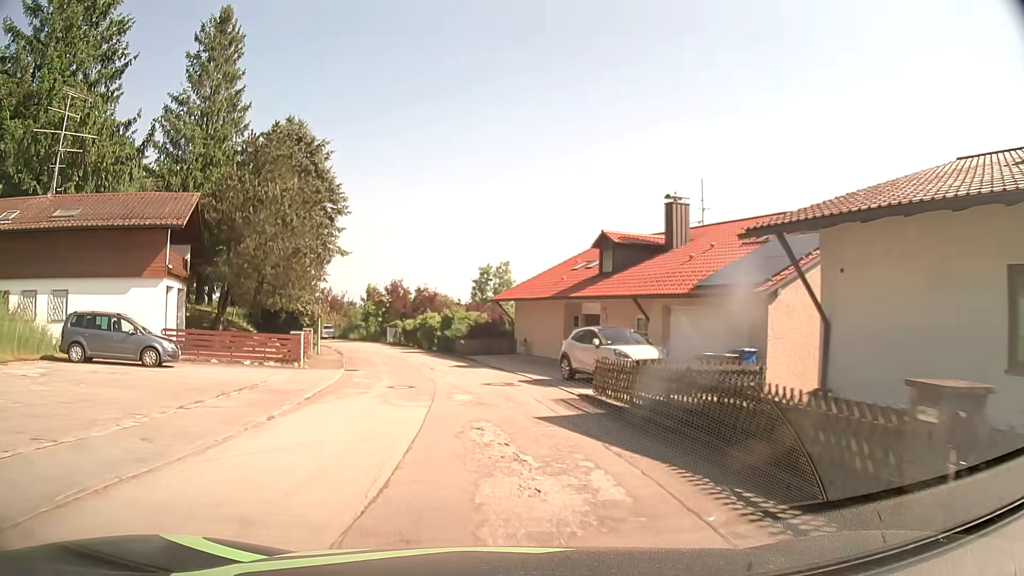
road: residential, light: Day
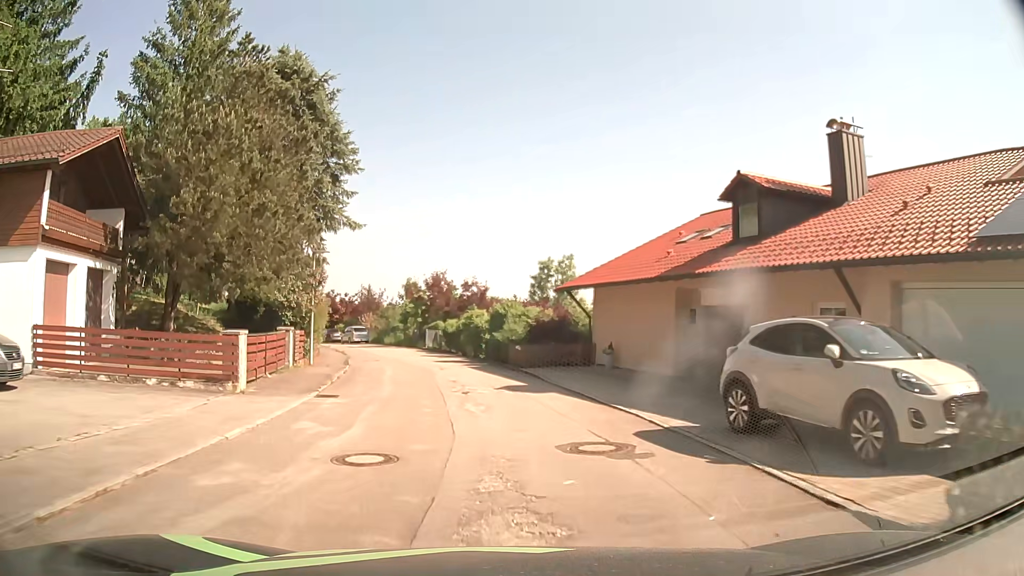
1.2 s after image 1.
(-0.5, +10.8) m; -5°
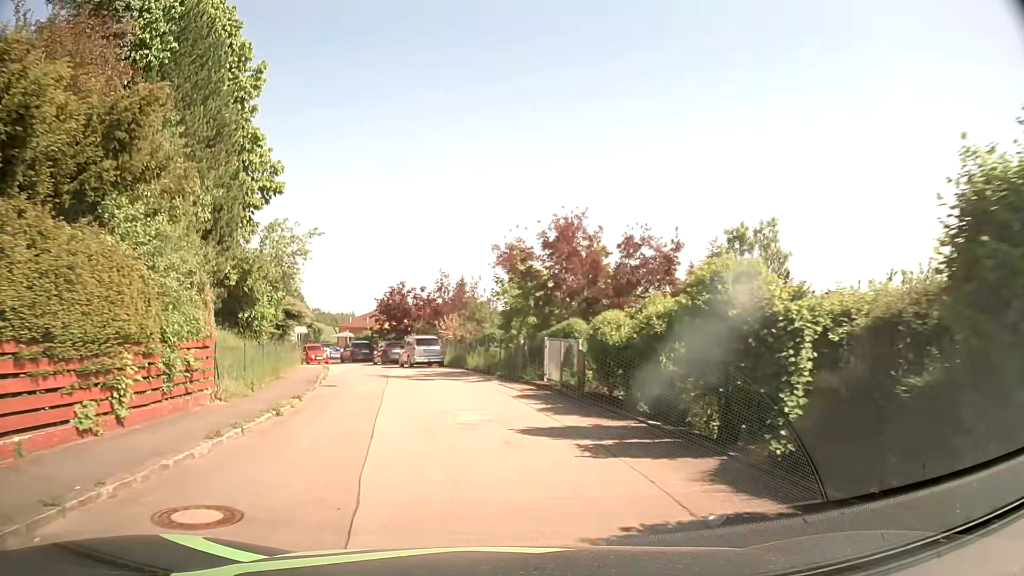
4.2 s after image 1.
(-2.6, +26.5) m; -10°
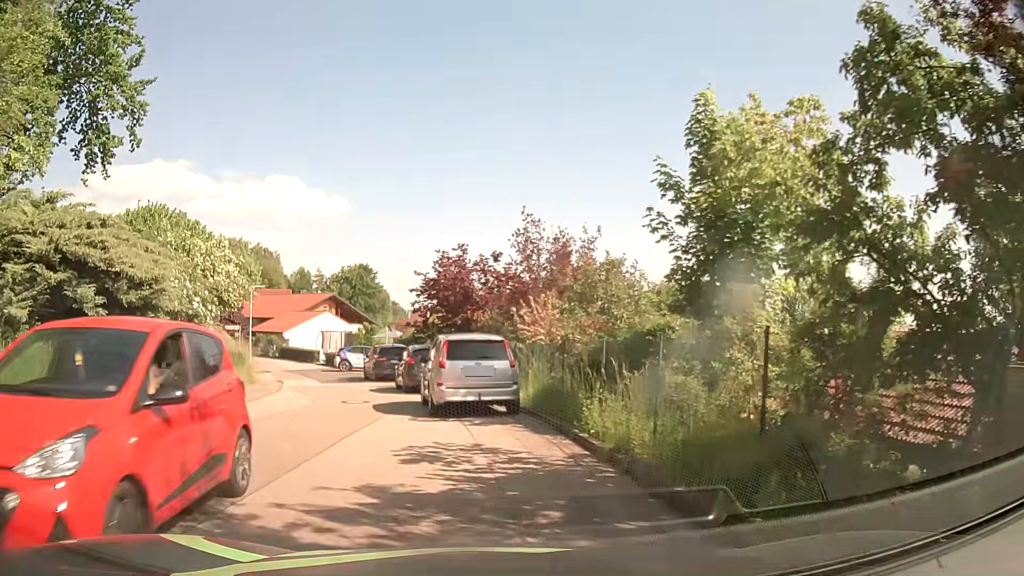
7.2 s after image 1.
(-1.2, +20.1) m; -9°
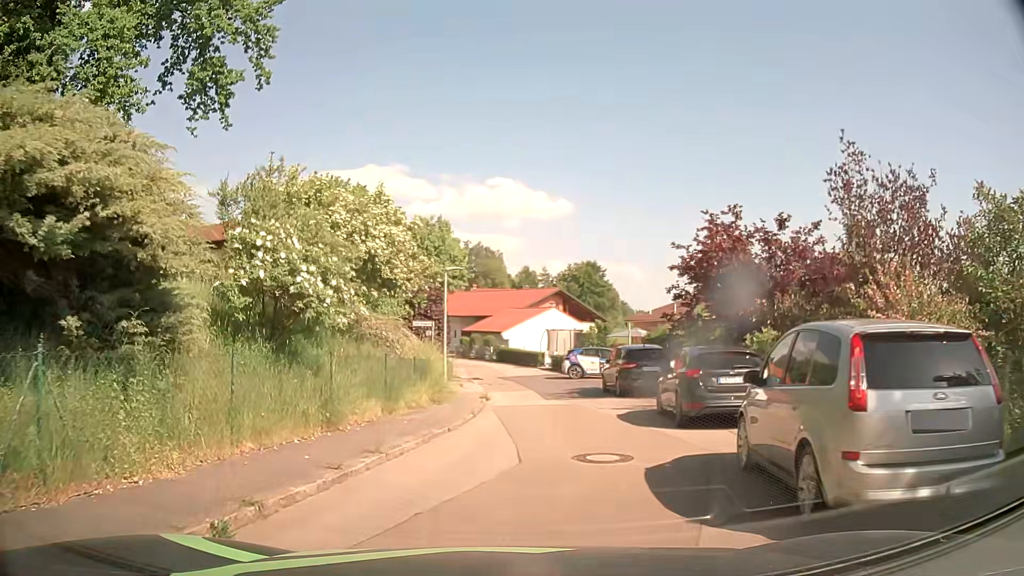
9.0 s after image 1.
(-1.5, +8.1) m; -19°
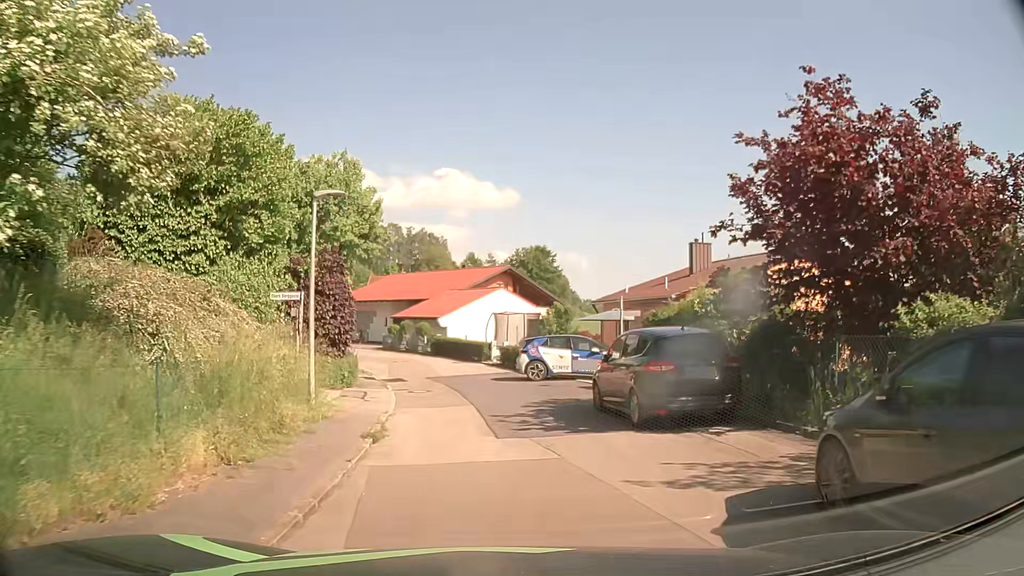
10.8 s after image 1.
(+0.4, +10.4) m; +5°
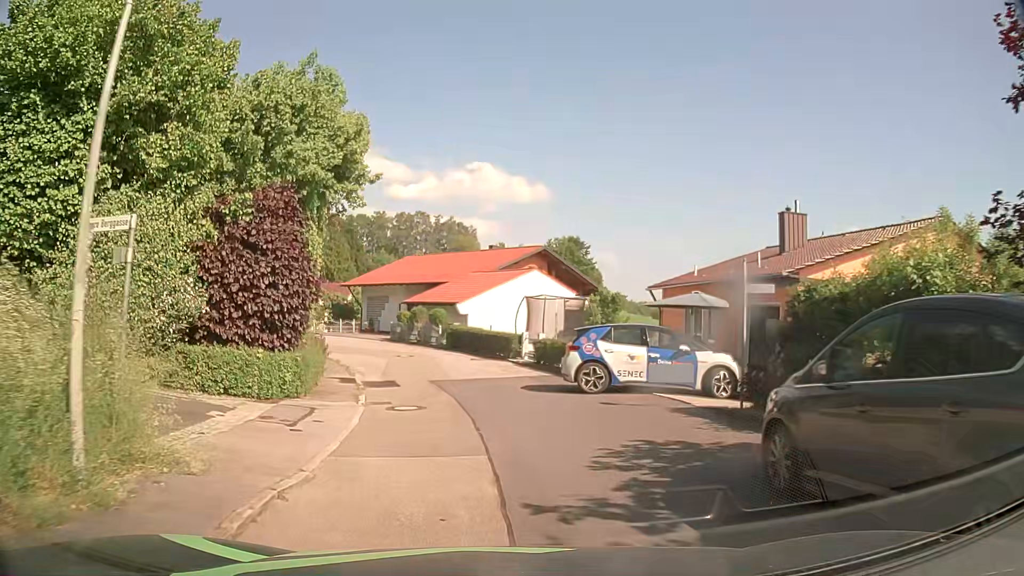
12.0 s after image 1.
(-0.3, +8.1) m; -4°
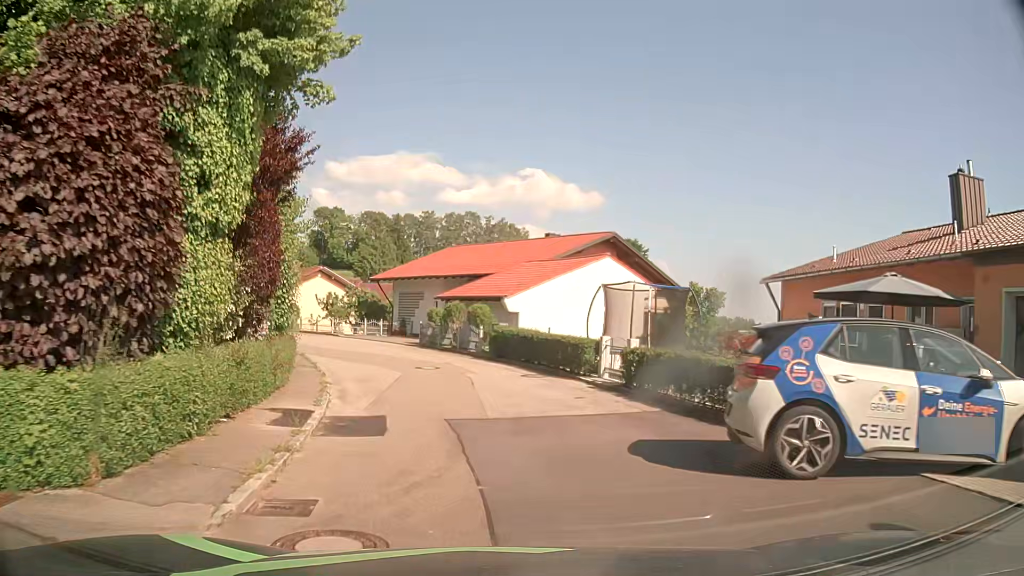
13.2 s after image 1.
(-0.2, +8.7) m; -5°
(0, +10) (-1, +20) (-5, +29) (-10, +38) (-17, +45) (-24, +52) (-31, +59) (-39, +66) (-45, +74) (-49, +82) m
